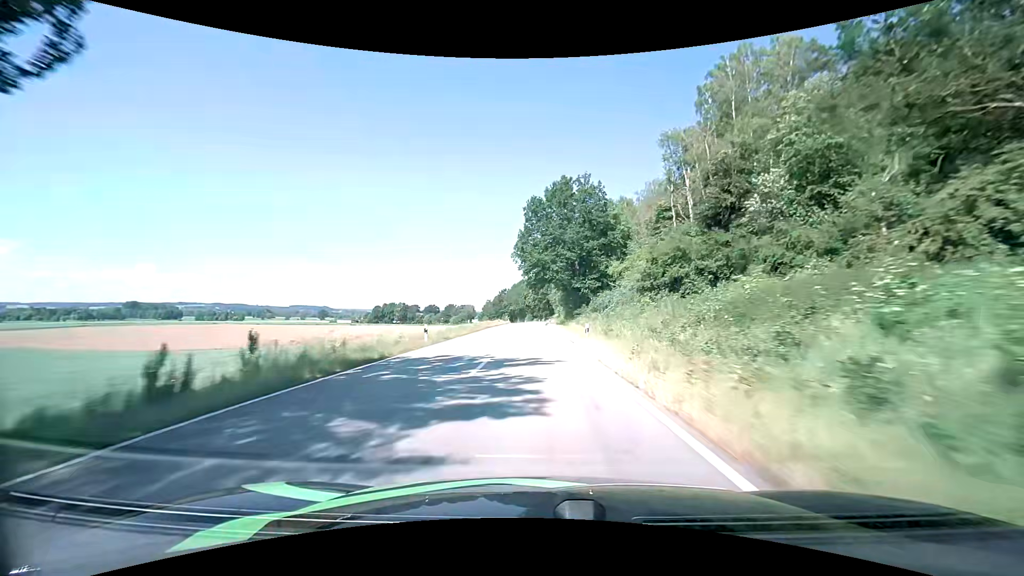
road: tertiary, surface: asphalt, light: Day
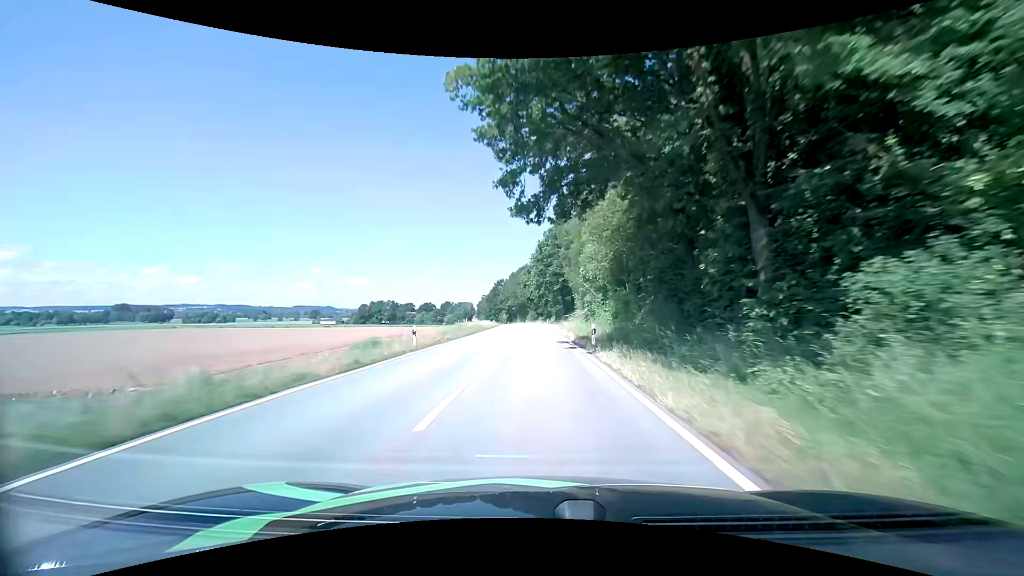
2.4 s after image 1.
(-0.4, +54.6) m; -1°
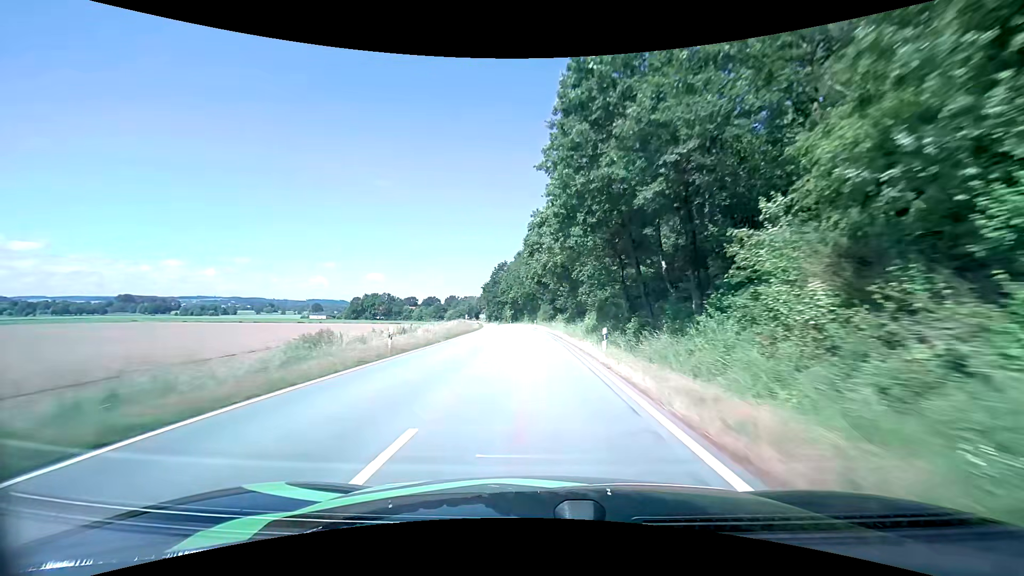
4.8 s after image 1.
(-0.5, +53.9) m; -2°
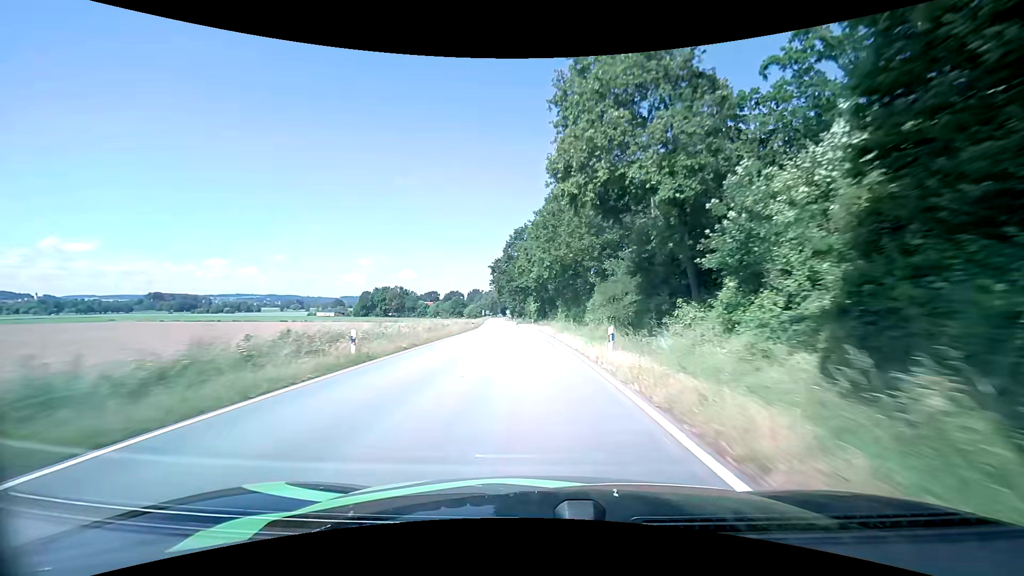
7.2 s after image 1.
(-1.4, +53.2) m; -4°
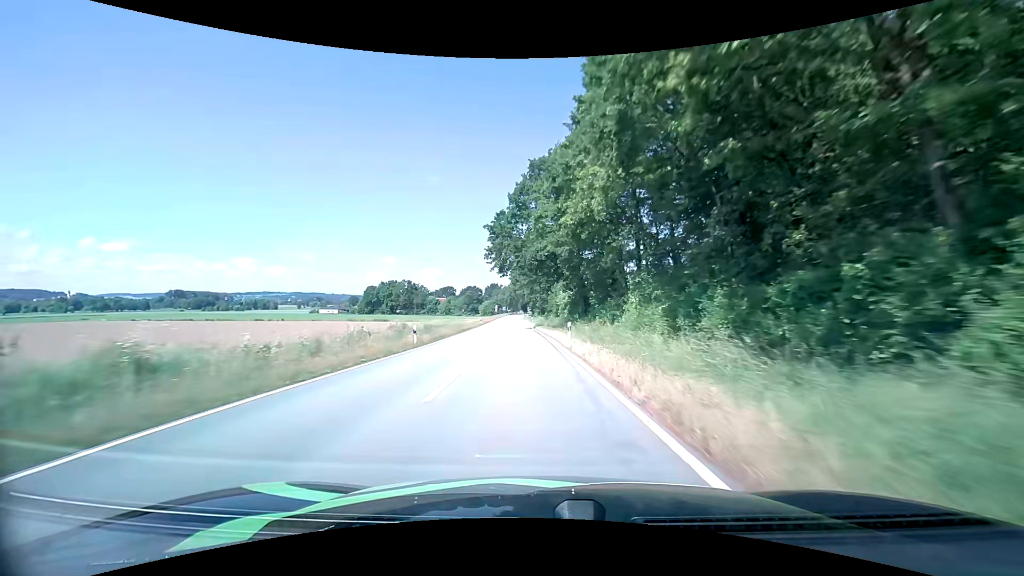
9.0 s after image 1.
(-0.9, +40.0) m; -2°
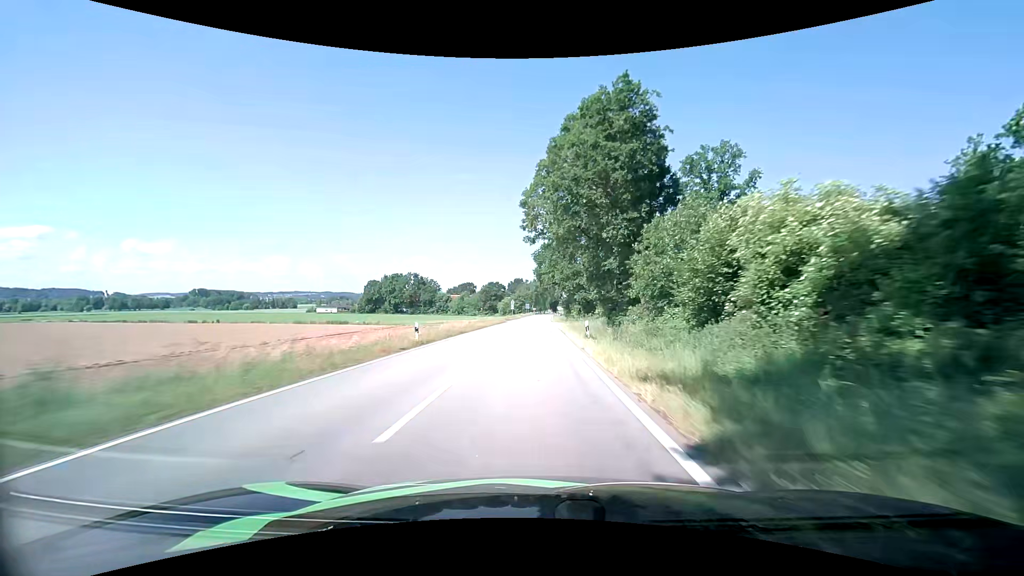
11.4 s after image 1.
(-1.9, +52.5) m; -3°
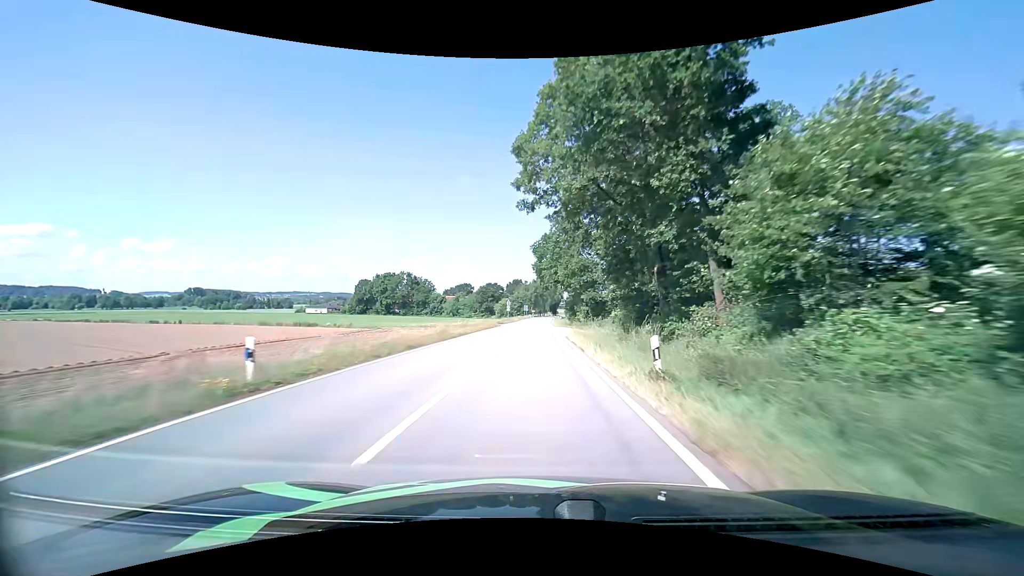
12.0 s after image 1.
(-0.1, +13.1) m; -1°
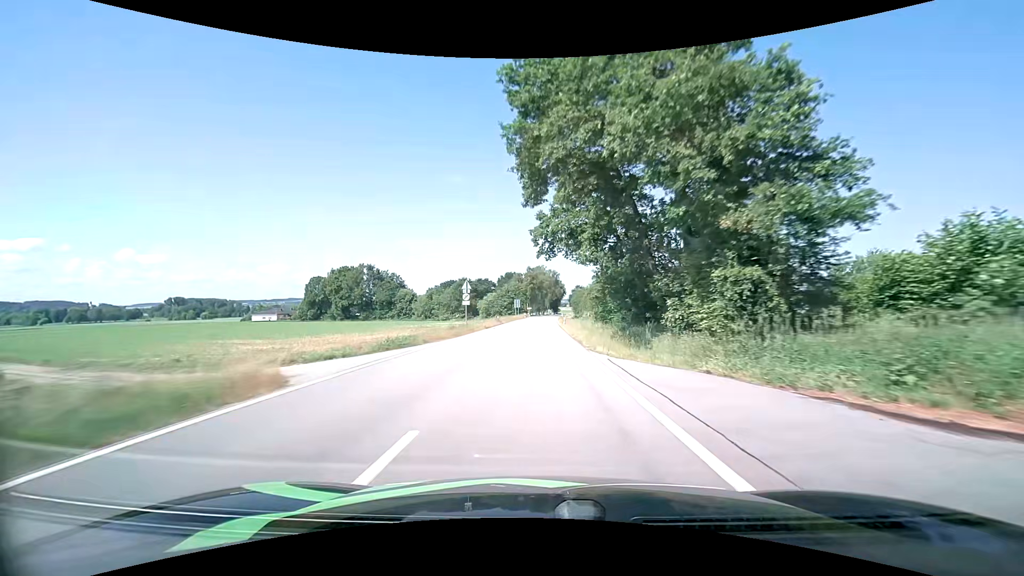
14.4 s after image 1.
(+0.5, +52.9) m; 0°
(0, +10) (0, +20) (0, +30) (0, +40) (0, +50) (0, +60) (+1, +70) (+1, +80) (+1, +90) (+2, +100) m
